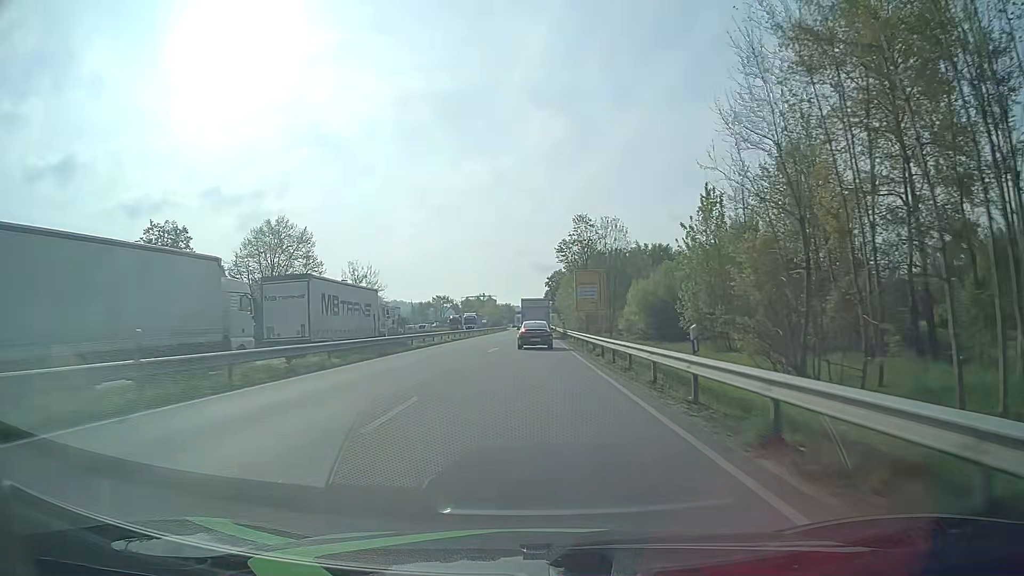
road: primary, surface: asphalt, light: Day
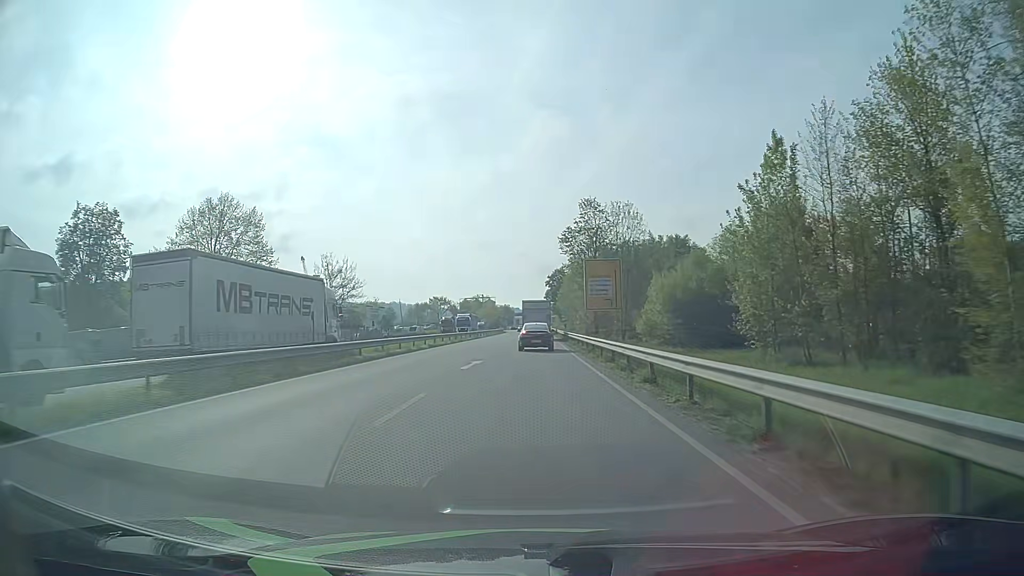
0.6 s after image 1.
(0.0, +11.8) m; 0°
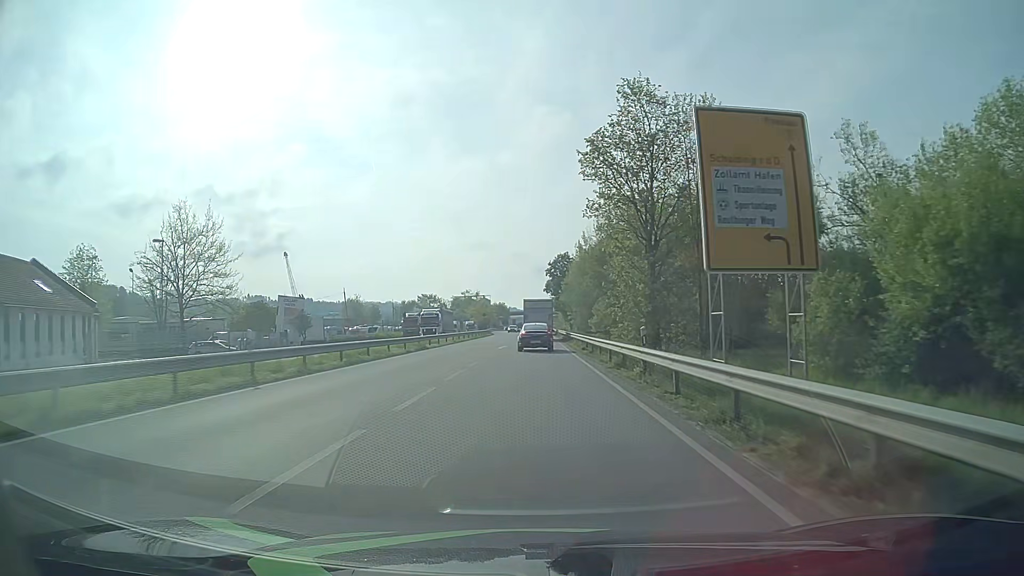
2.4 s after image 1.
(+0.1, +35.0) m; 0°
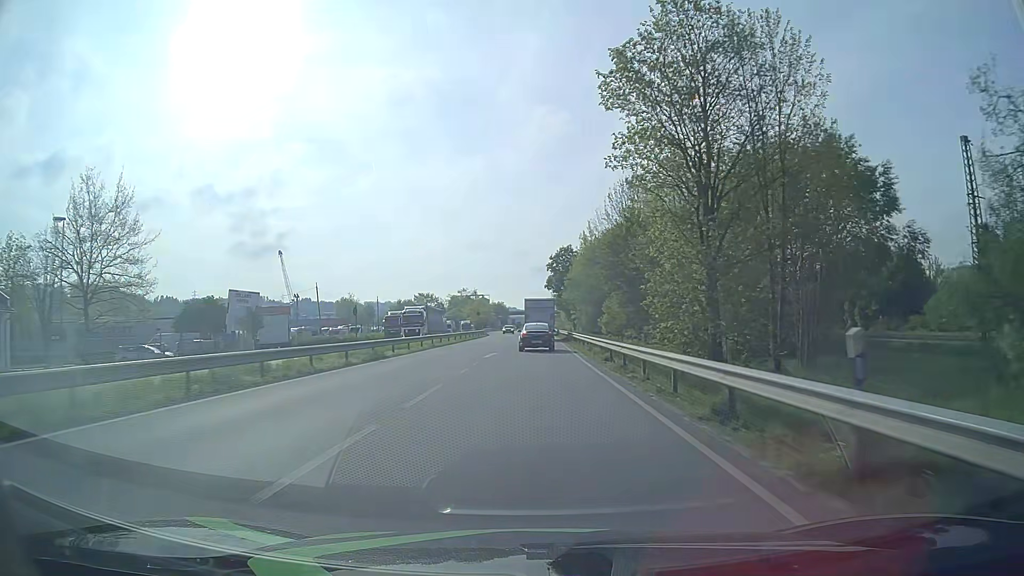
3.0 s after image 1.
(0.0, +11.6) m; 0°
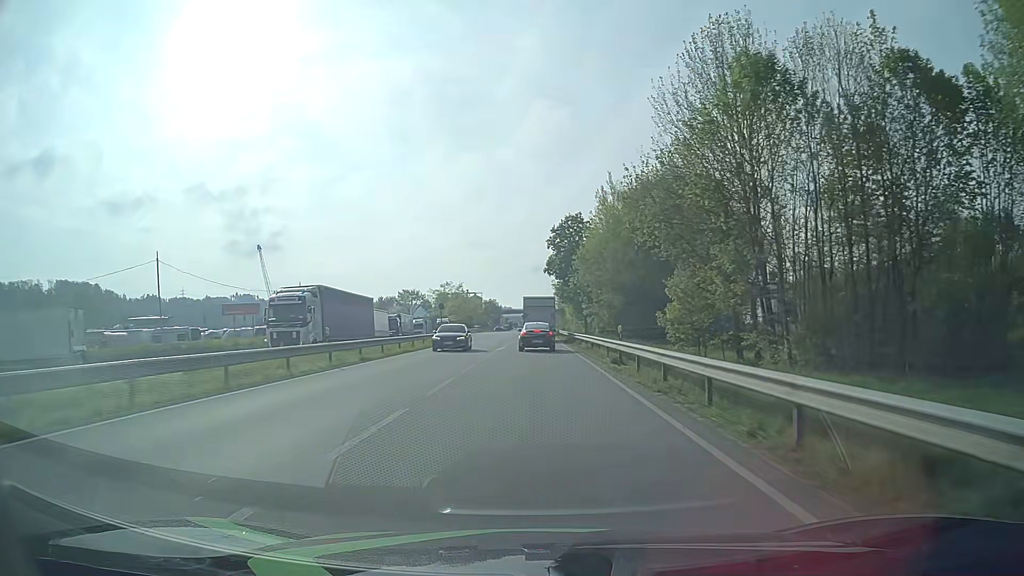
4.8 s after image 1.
(0.0, +34.5) m; 0°
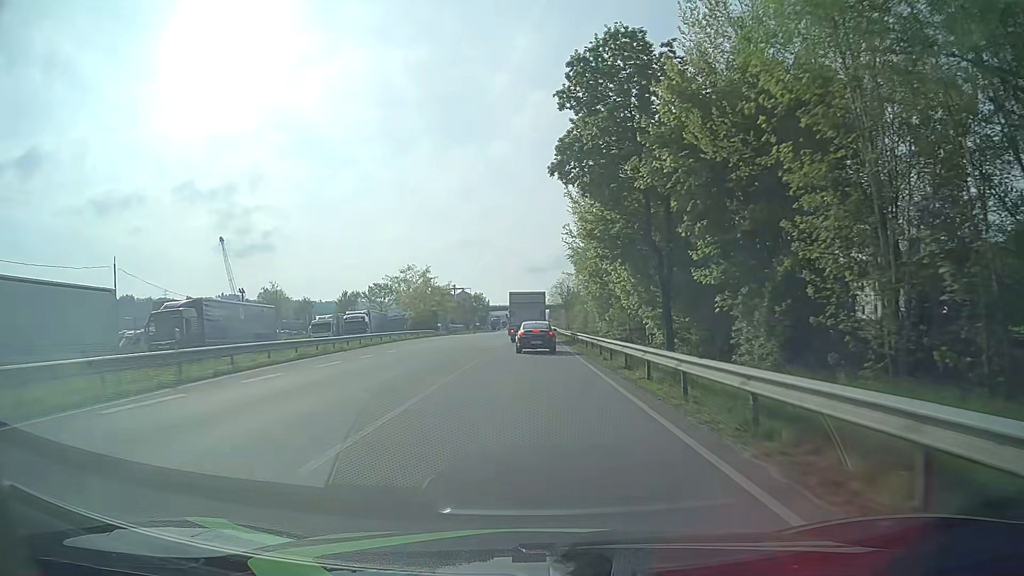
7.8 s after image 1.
(+0.3, +55.0) m; 0°
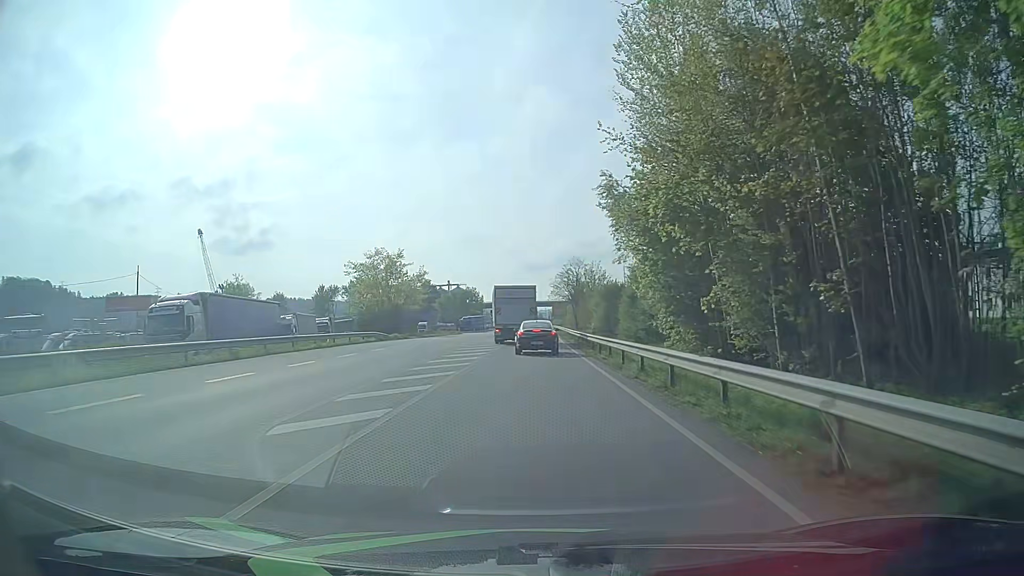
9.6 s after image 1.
(0.0, +30.5) m; 0°
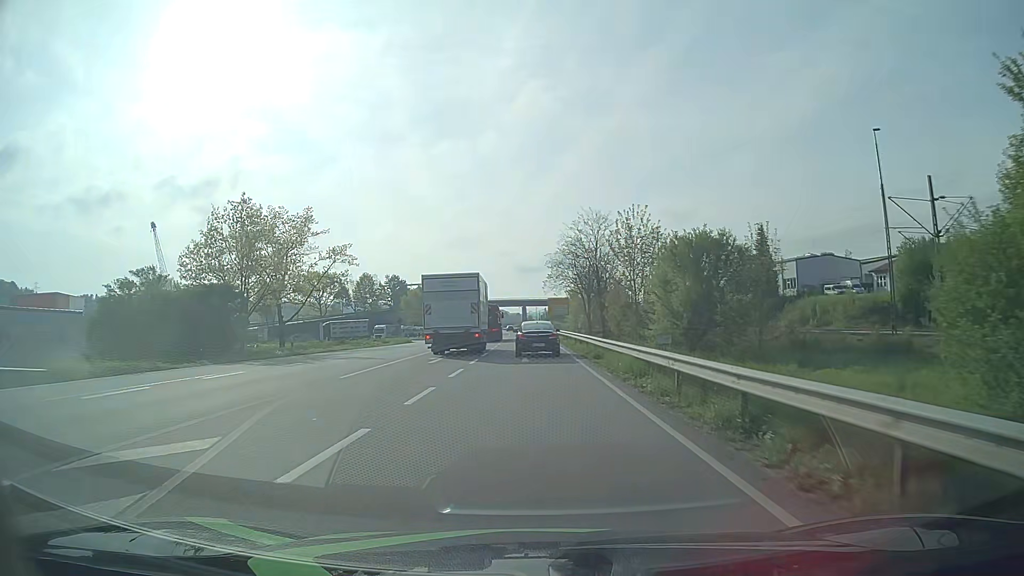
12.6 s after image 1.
(+0.3, +45.3) m; +1°
(0, +10) (0, +20) (0, +30) (0, +40) (0, +50) (0, +60) (-1, +70) (-1, +80) (-1, +90) (-1, +100) m
